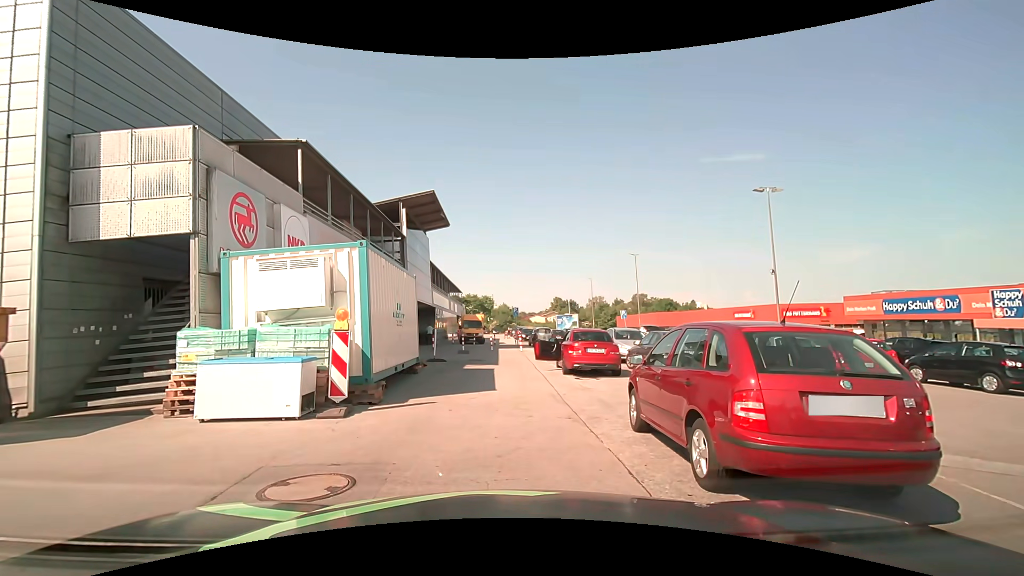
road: service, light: Day
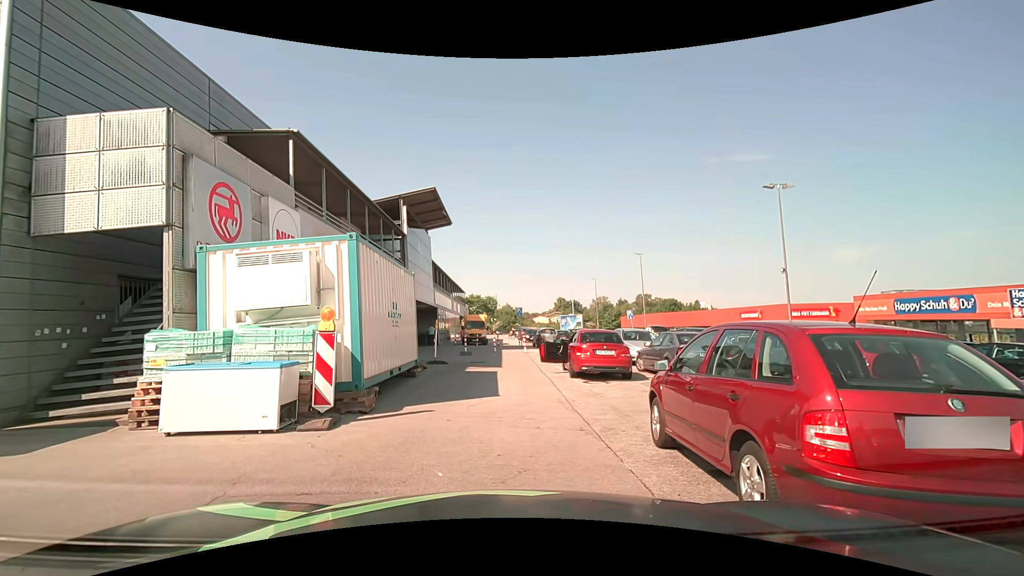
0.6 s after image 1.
(0.0, +0.8) m; +2°
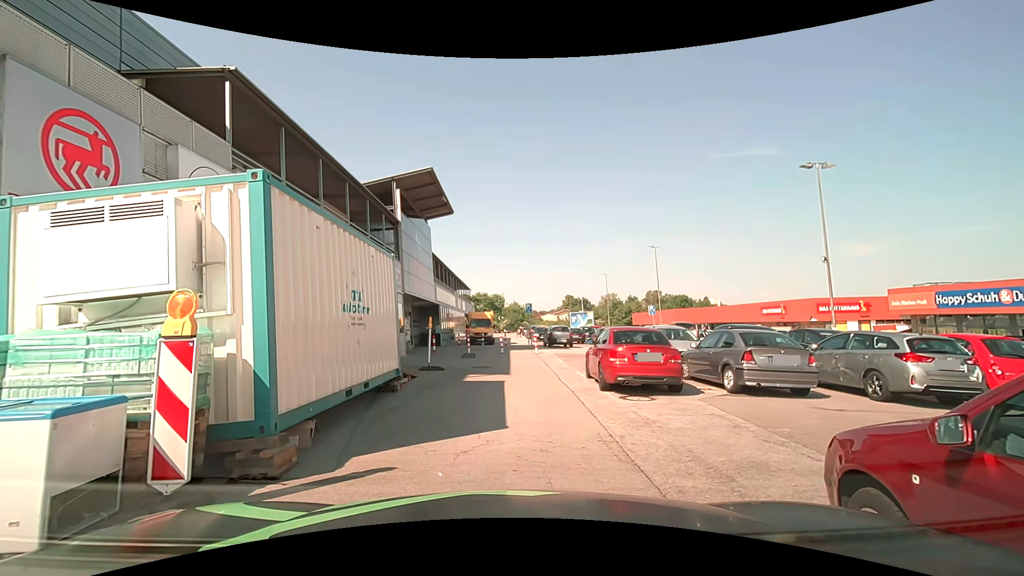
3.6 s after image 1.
(0.0, +3.4) m; 0°
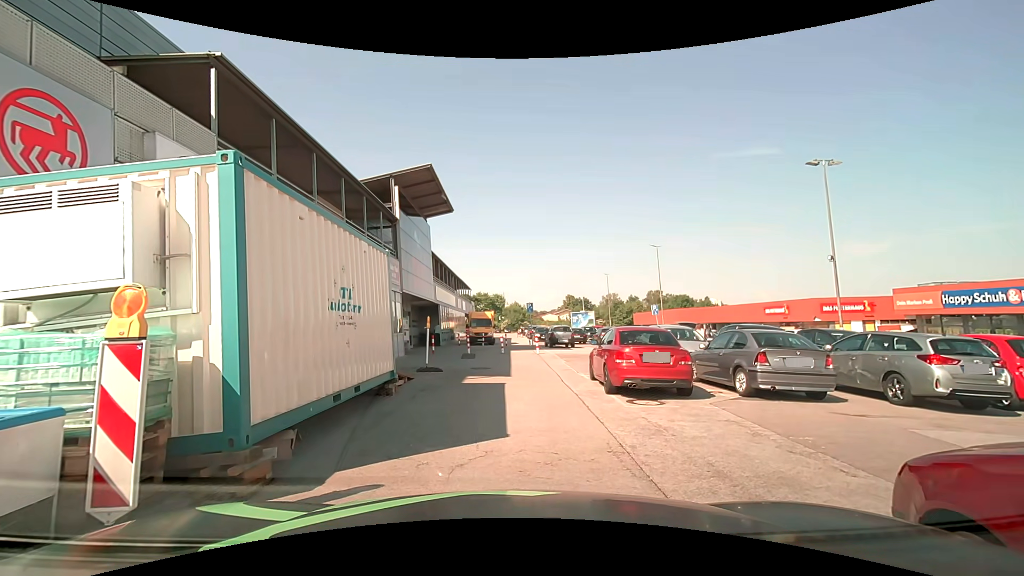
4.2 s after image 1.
(0.0, +0.5) m; 0°
